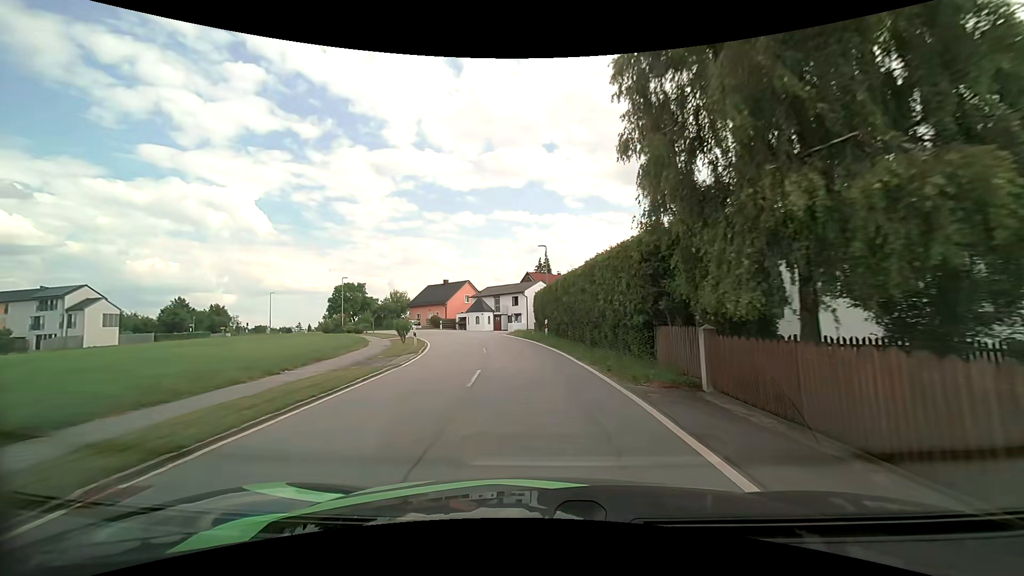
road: tertiary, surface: asphalt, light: Day
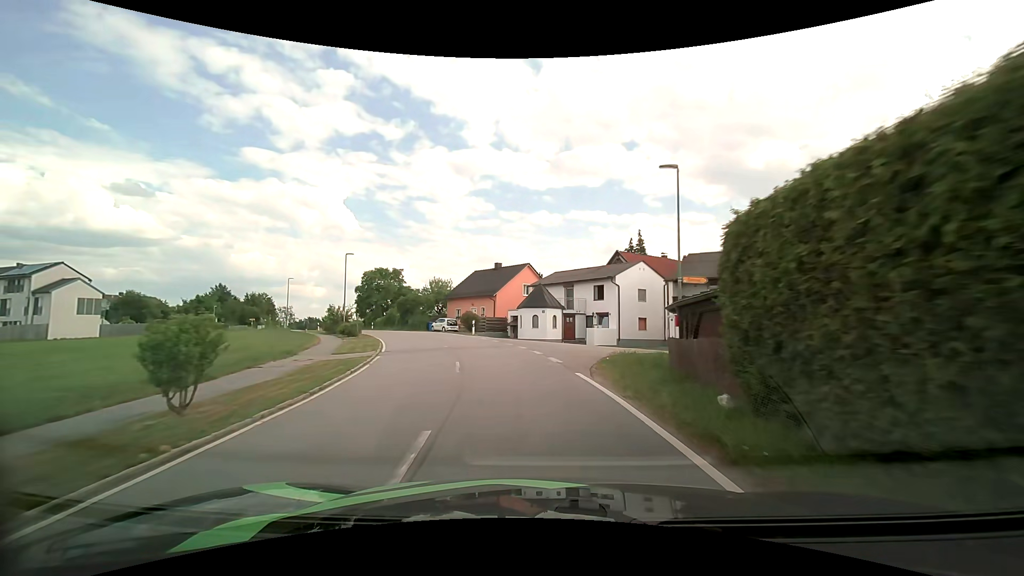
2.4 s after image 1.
(-1.5, +24.7) m; -9°
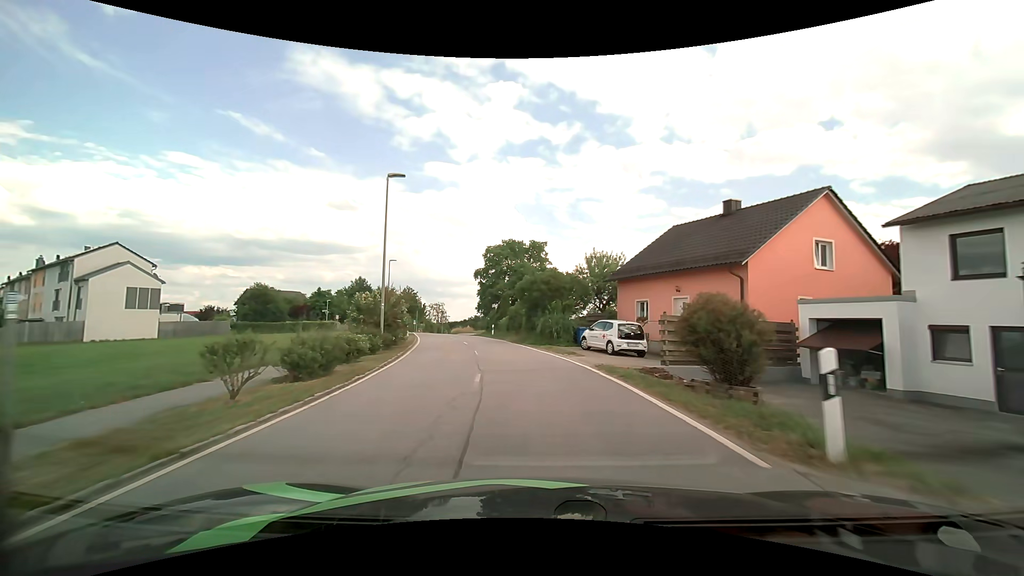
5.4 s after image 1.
(-4.8, +30.2) m; -19°
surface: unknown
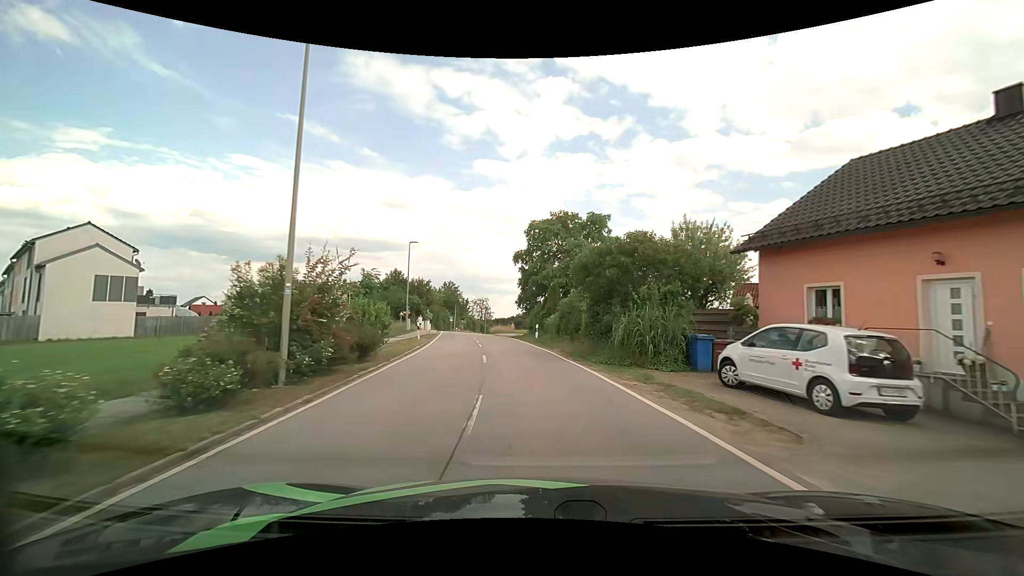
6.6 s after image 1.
(-0.6, +12.3) m; -6°
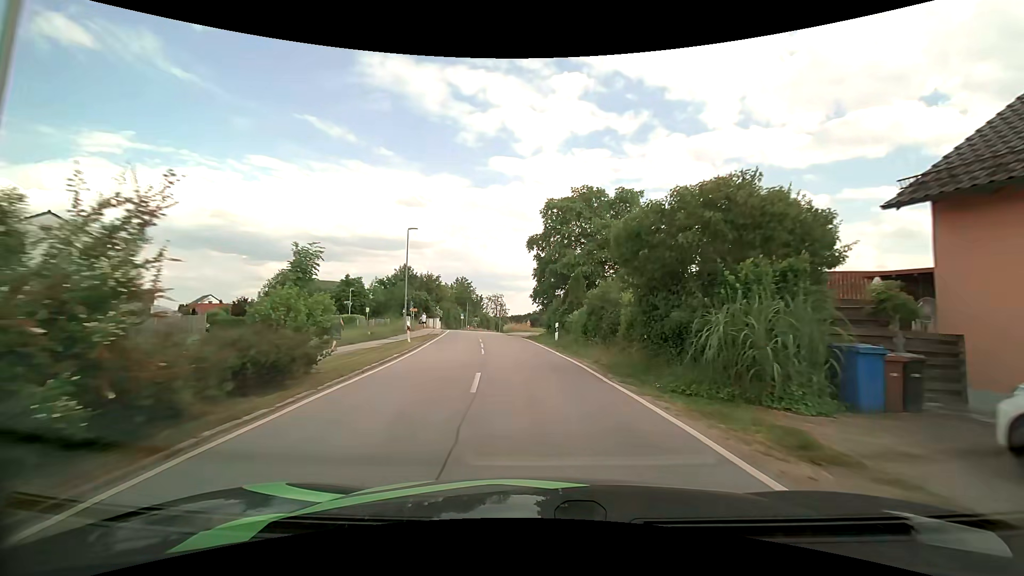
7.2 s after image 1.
(-0.1, +6.2) m; -1°
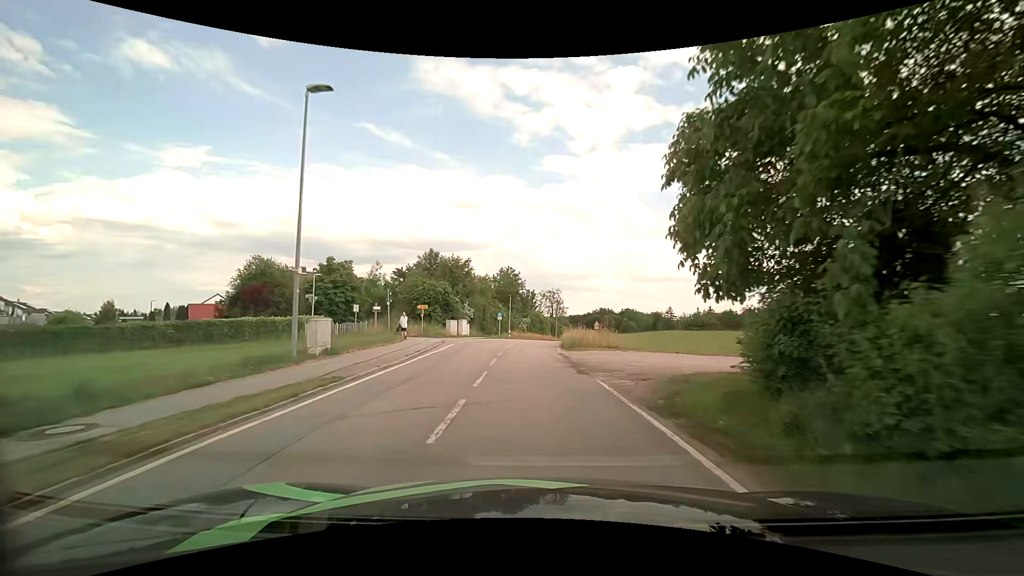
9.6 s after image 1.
(-1.8, +25.6) m; -7°
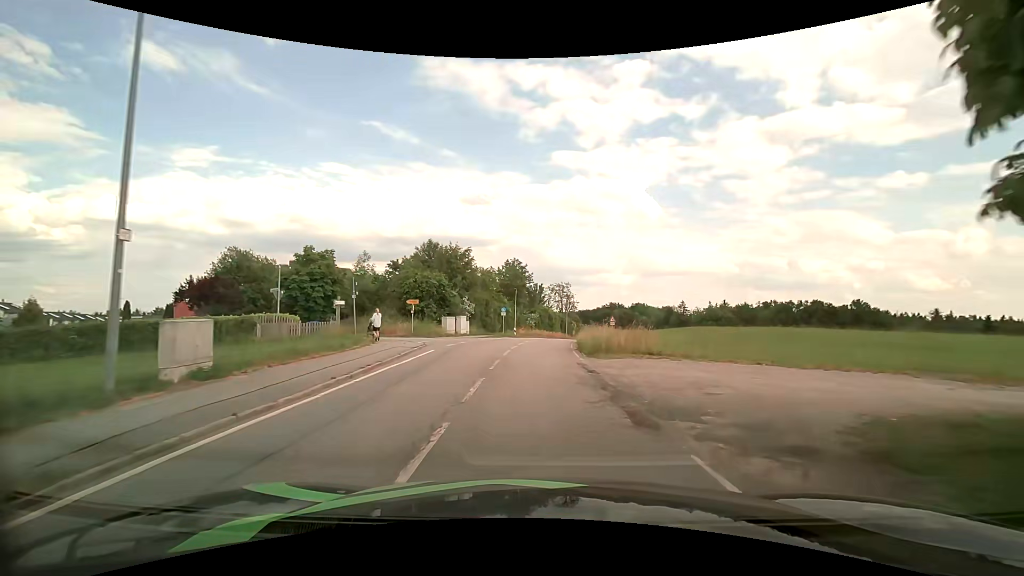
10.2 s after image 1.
(0.0, +6.6) m; -1°
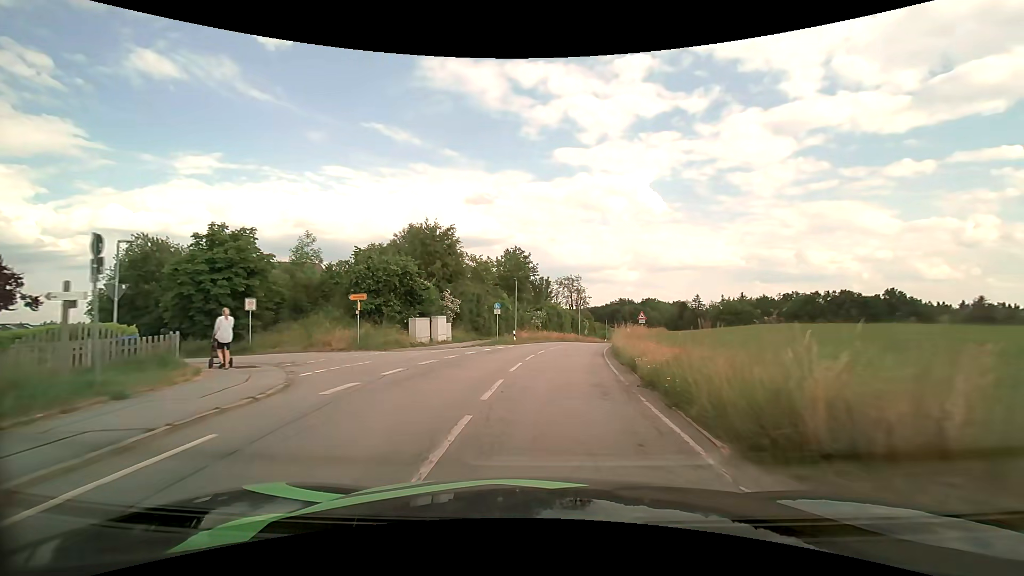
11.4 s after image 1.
(-0.1, +13.3) m; -1°
